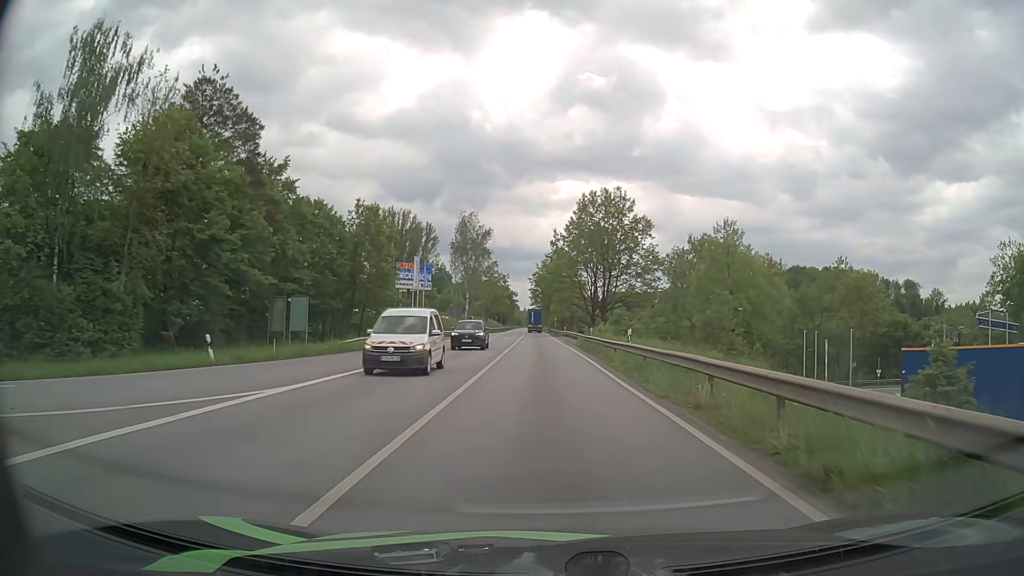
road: primary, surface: asphalt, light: Day
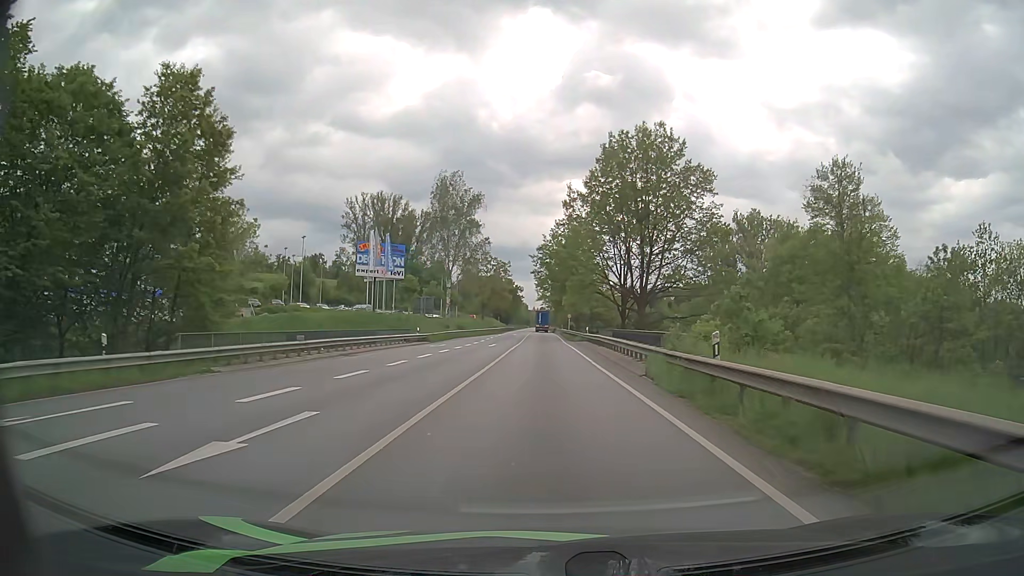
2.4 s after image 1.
(-0.2, +30.2) m; -1°
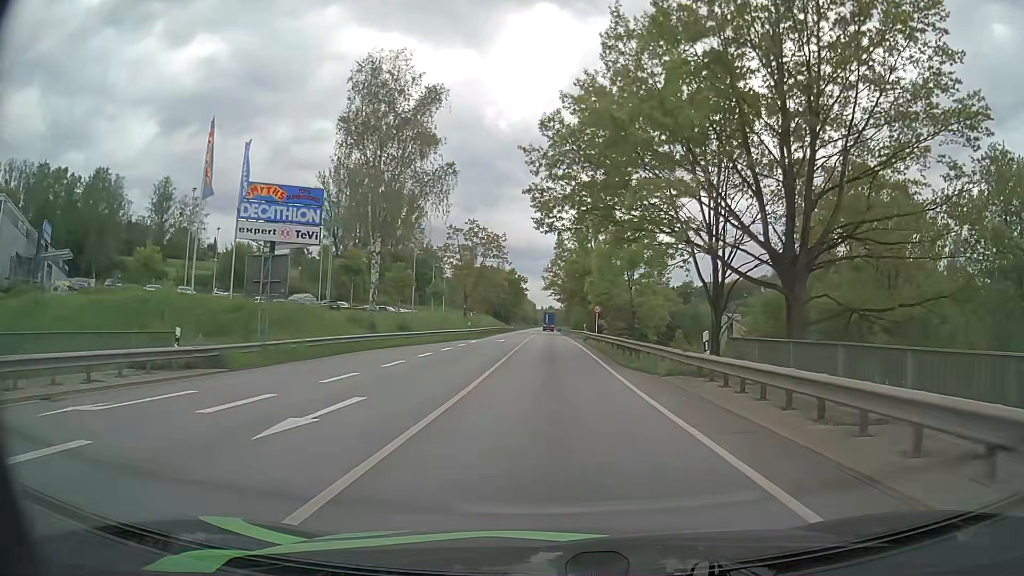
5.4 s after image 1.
(-0.2, +38.1) m; -1°
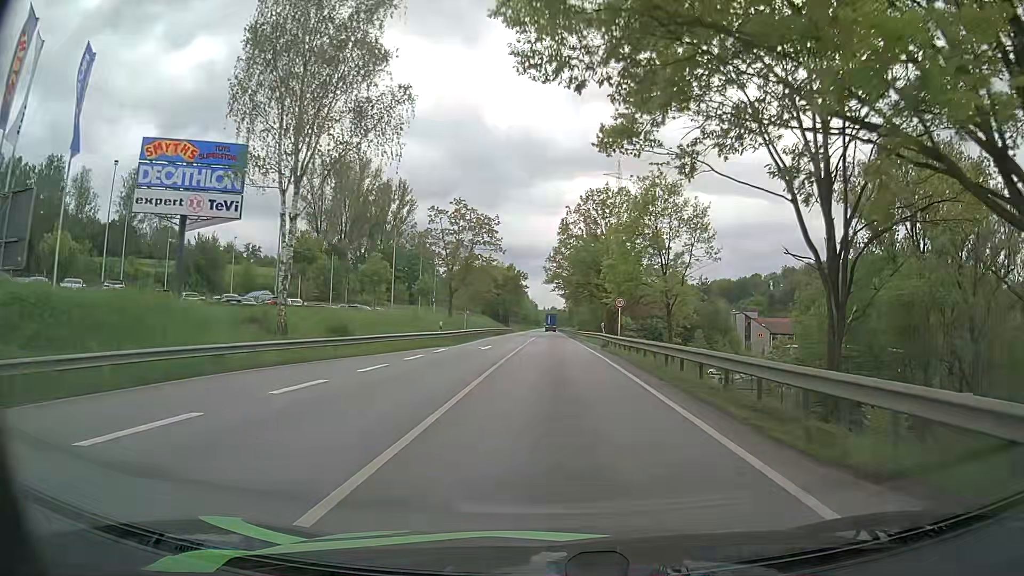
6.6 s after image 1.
(0.0, +15.4) m; 0°
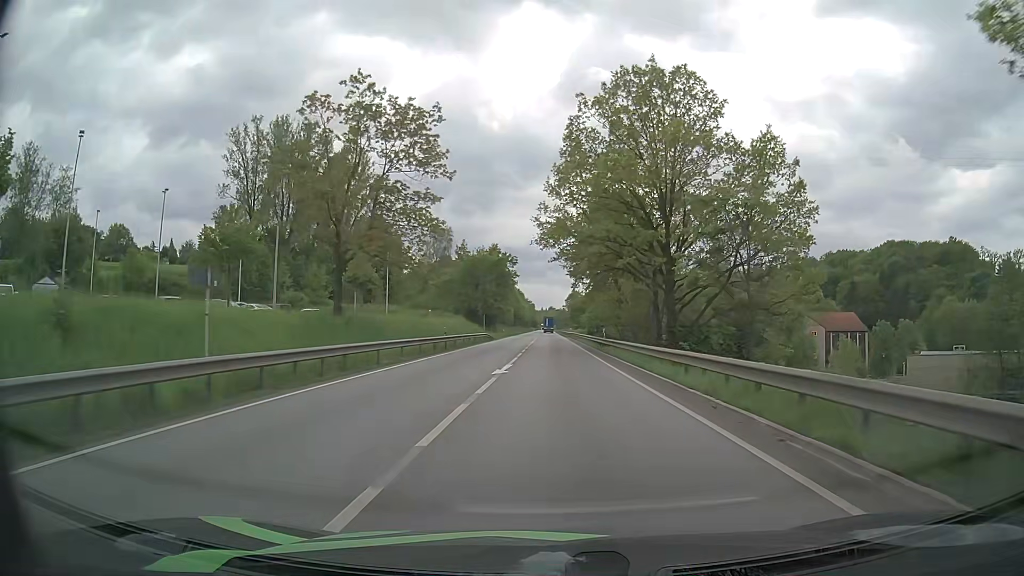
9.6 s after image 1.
(-0.2, +39.1) m; 0°
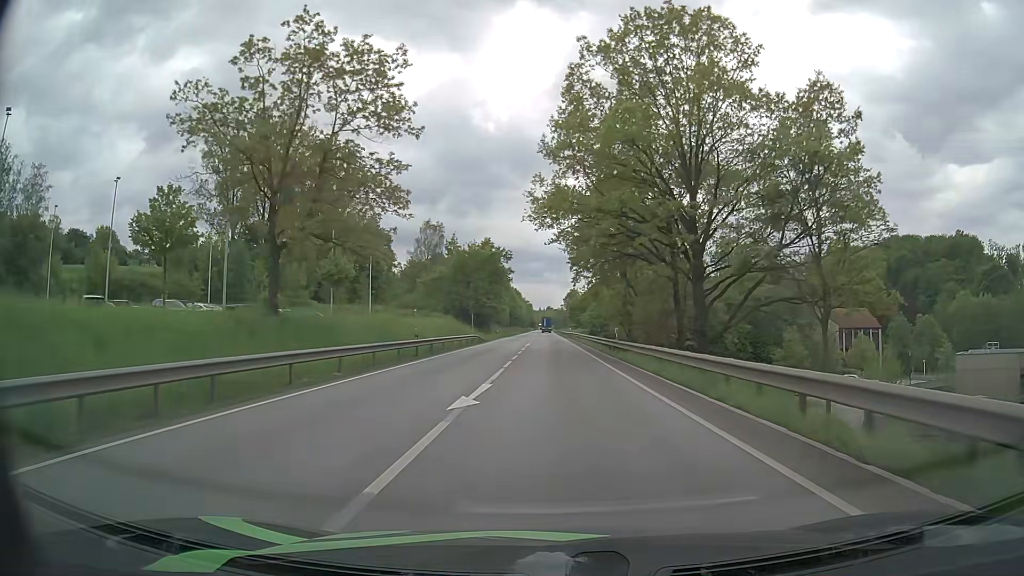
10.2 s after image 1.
(0.0, +8.2) m; 0°
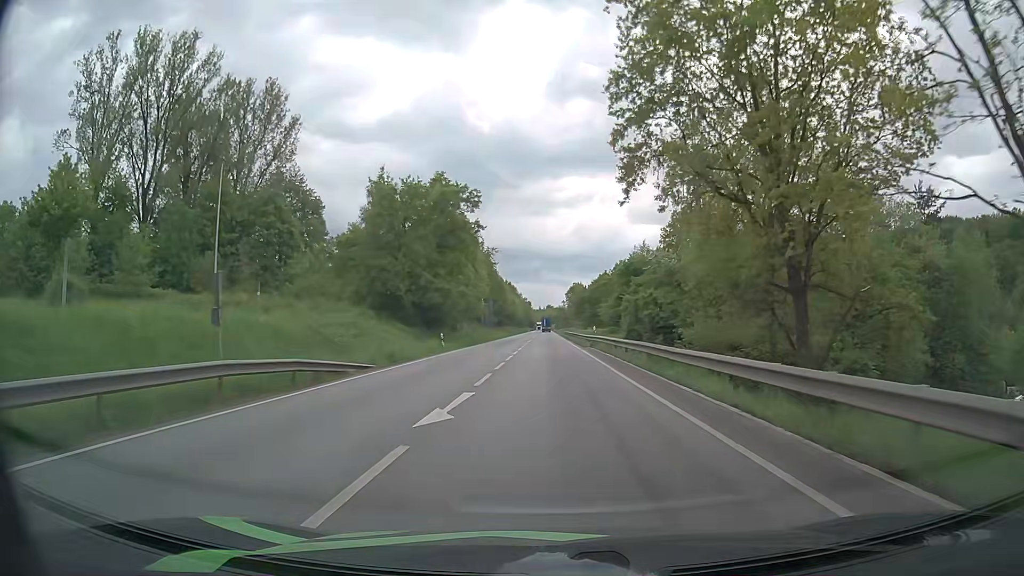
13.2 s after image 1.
(0.0, +43.8) m; 0°
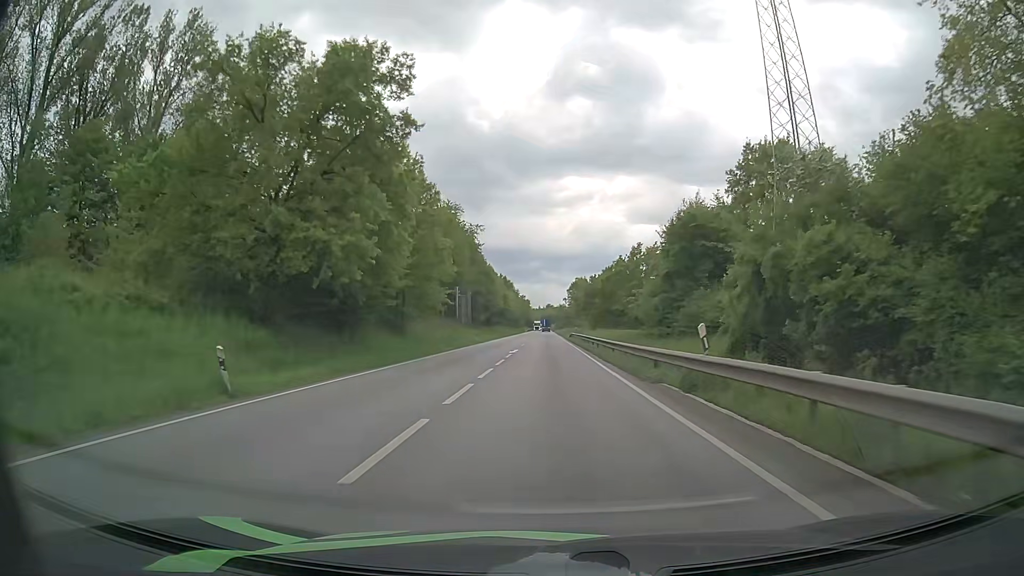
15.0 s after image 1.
(0.0, +28.2) m; 0°
(0, +10) (0, +20) (0, +30) (0, +40) (0, +50) (0, +60) (0, +70) (0, +80) (0, +90) (0, +100) m
